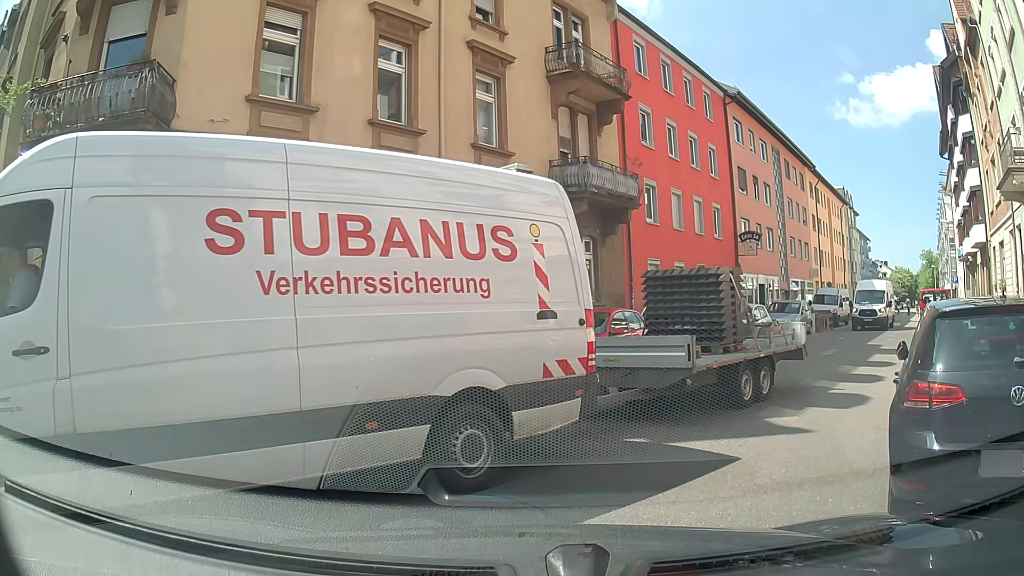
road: residential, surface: asphalt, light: Day
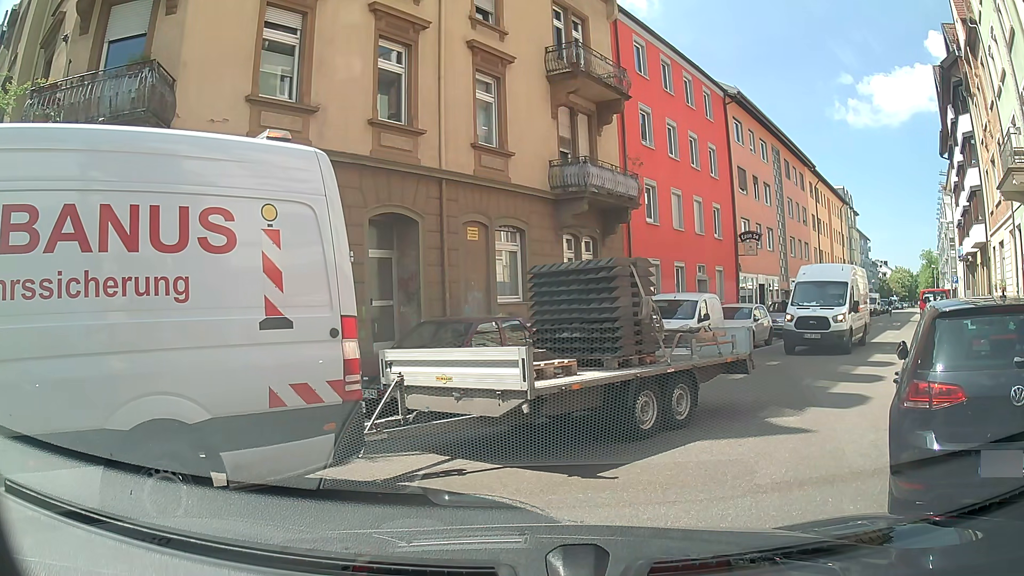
(0.0, 0.0) m; 0°
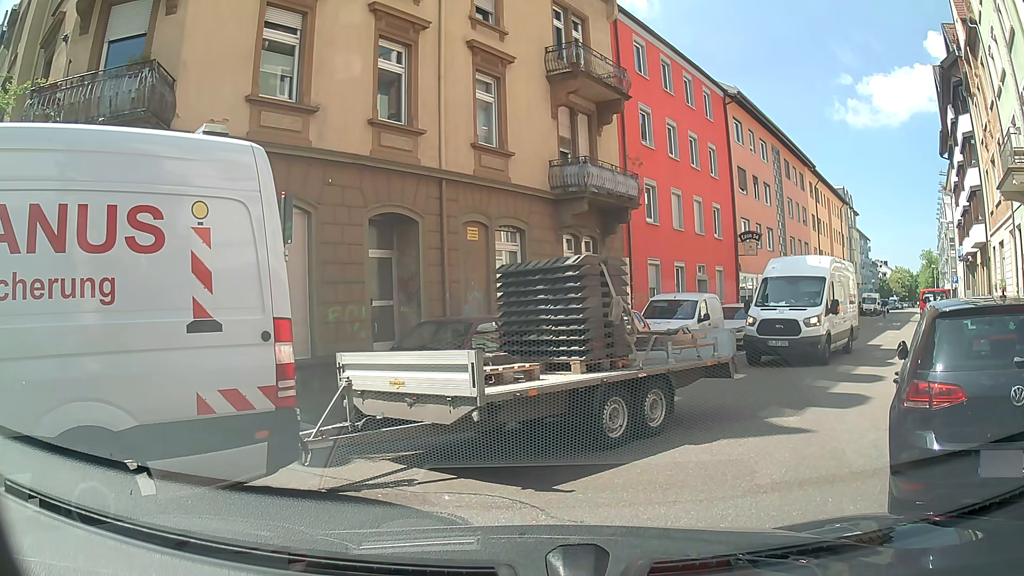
(0.0, 0.0) m; 0°
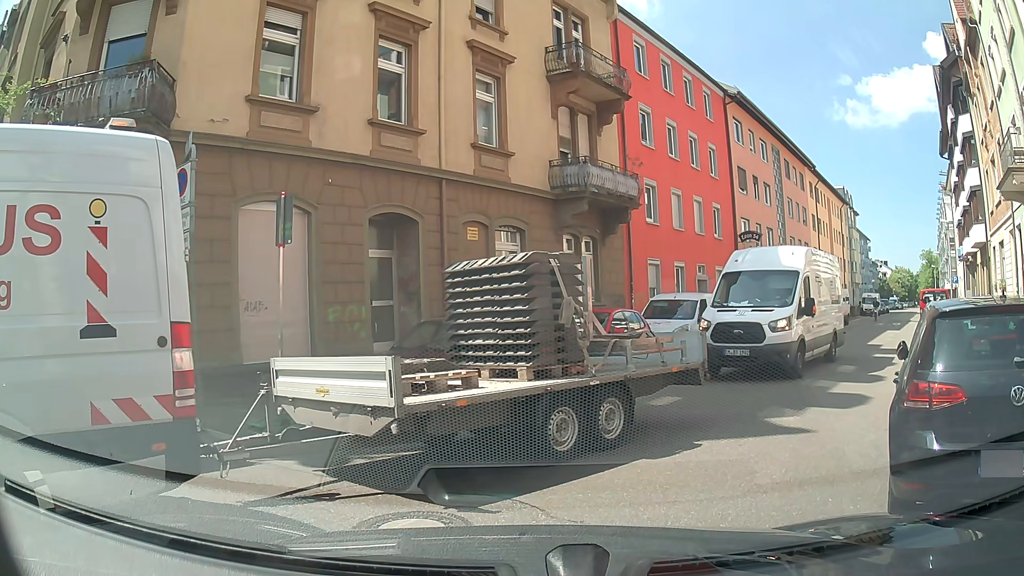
(0.0, 0.0) m; 0°
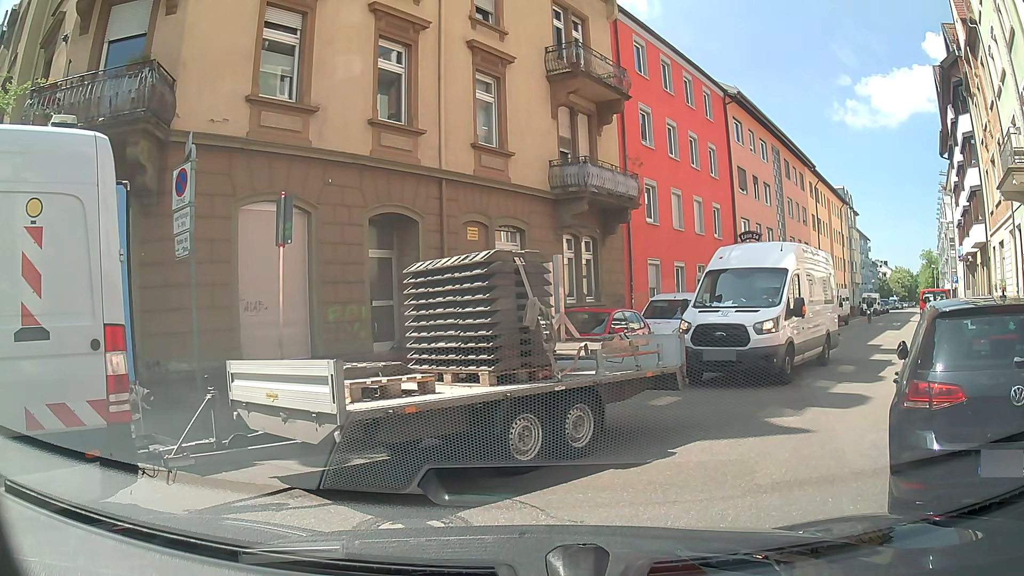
(0.0, 0.0) m; 0°
